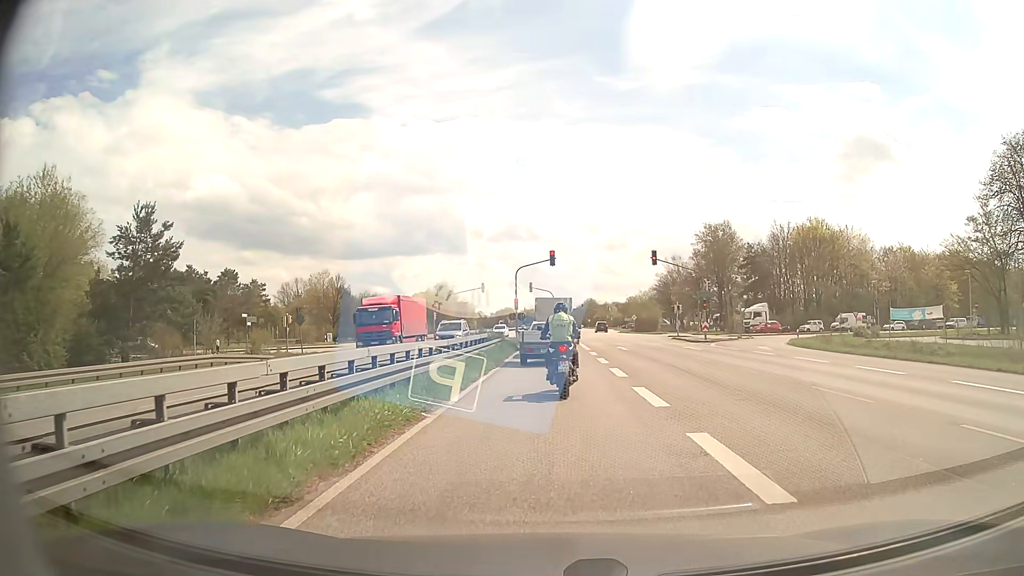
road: primary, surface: asphalt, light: Day
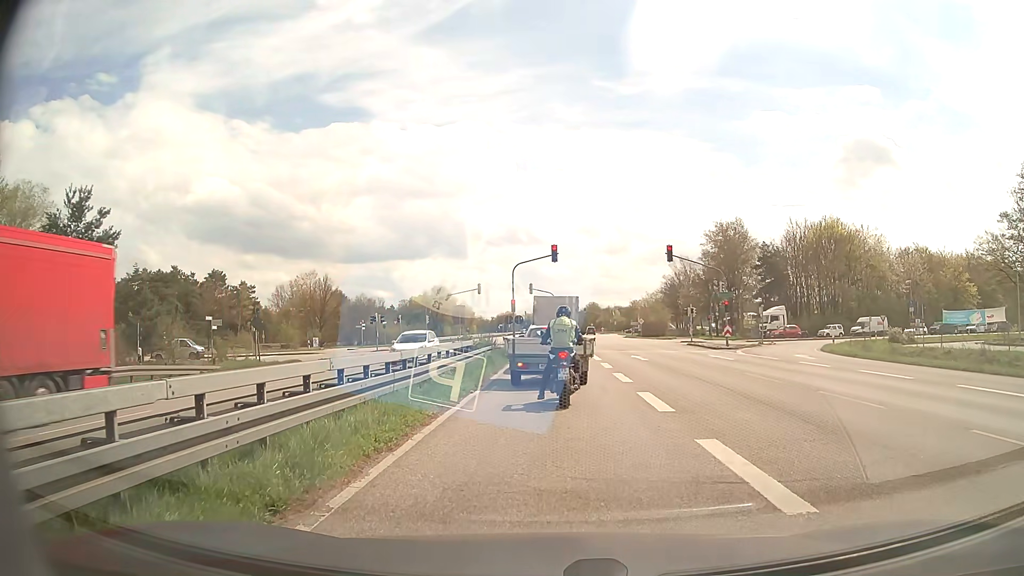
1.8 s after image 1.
(0.0, +6.0) m; 0°
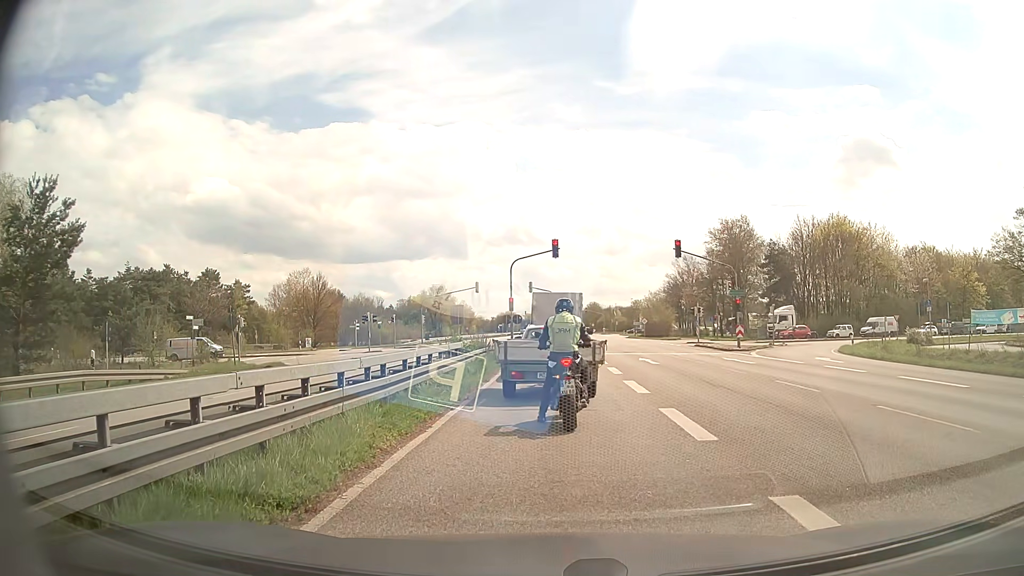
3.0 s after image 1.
(0.0, +2.7) m; -1°
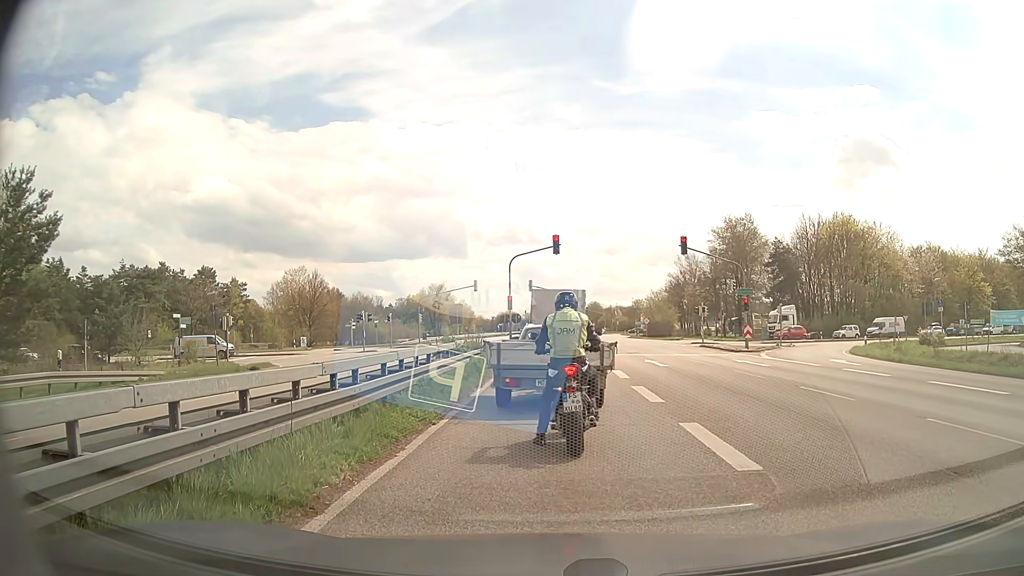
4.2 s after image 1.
(0.0, +1.6) m; 0°
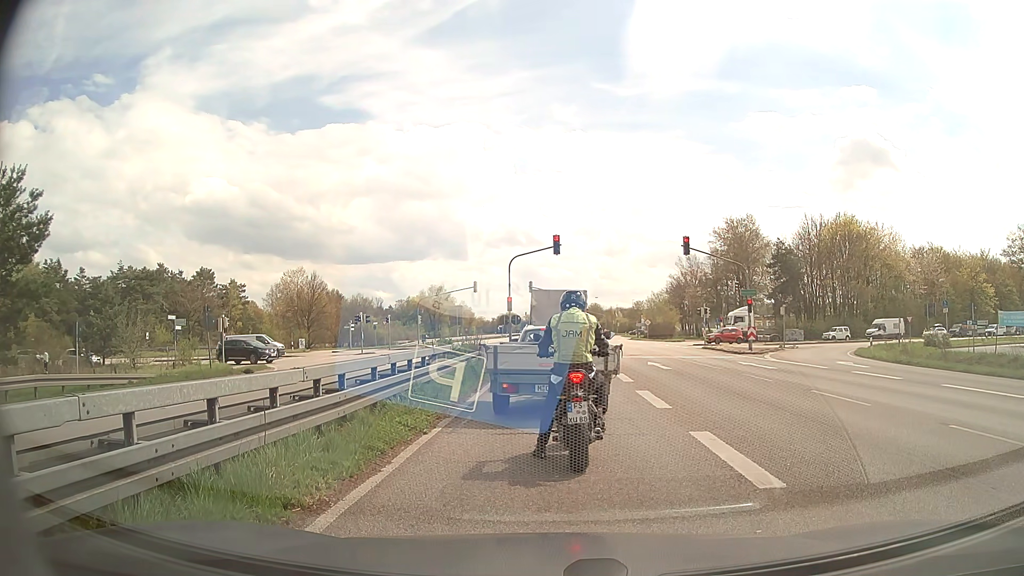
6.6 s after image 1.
(0.0, +0.7) m; 0°
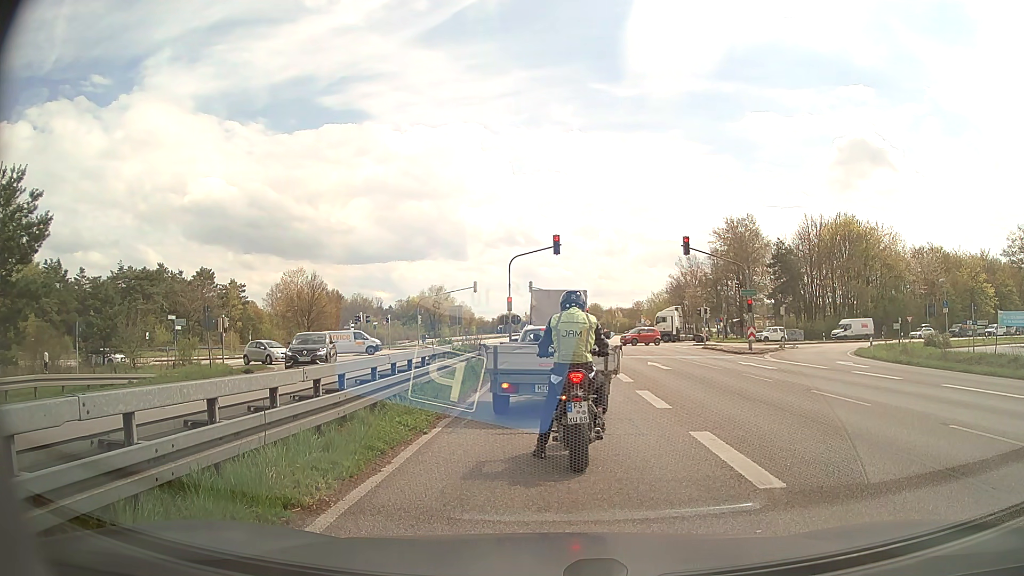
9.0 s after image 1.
(0.0, 0.0) m; 0°
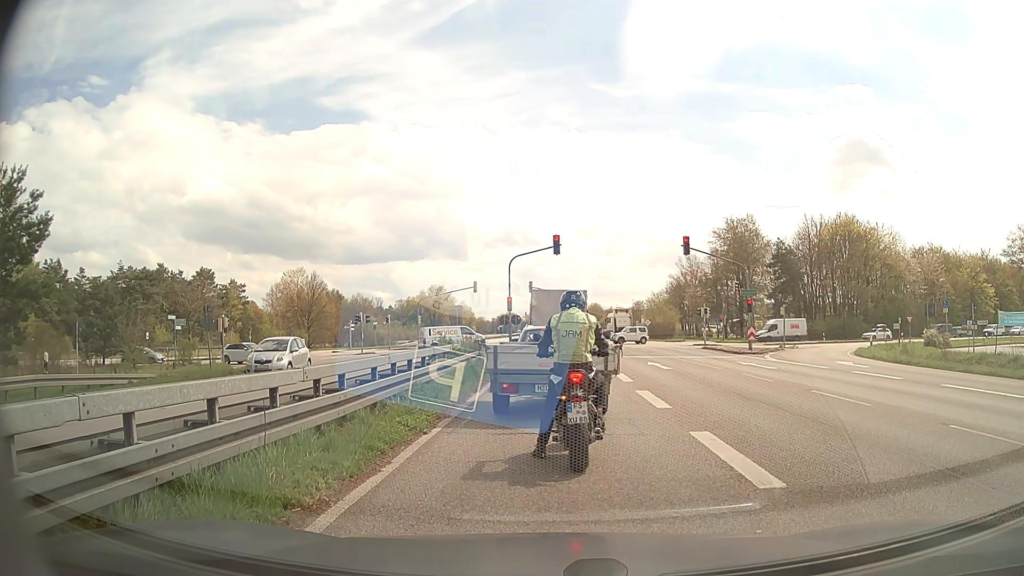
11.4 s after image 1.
(0.0, 0.0) m; 0°
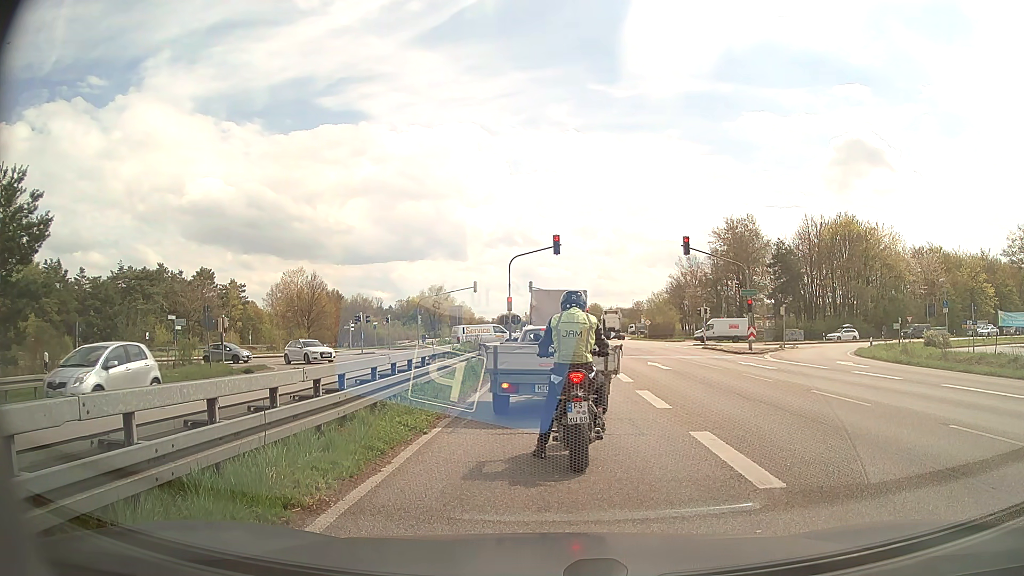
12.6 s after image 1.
(0.0, 0.0) m; 0°
